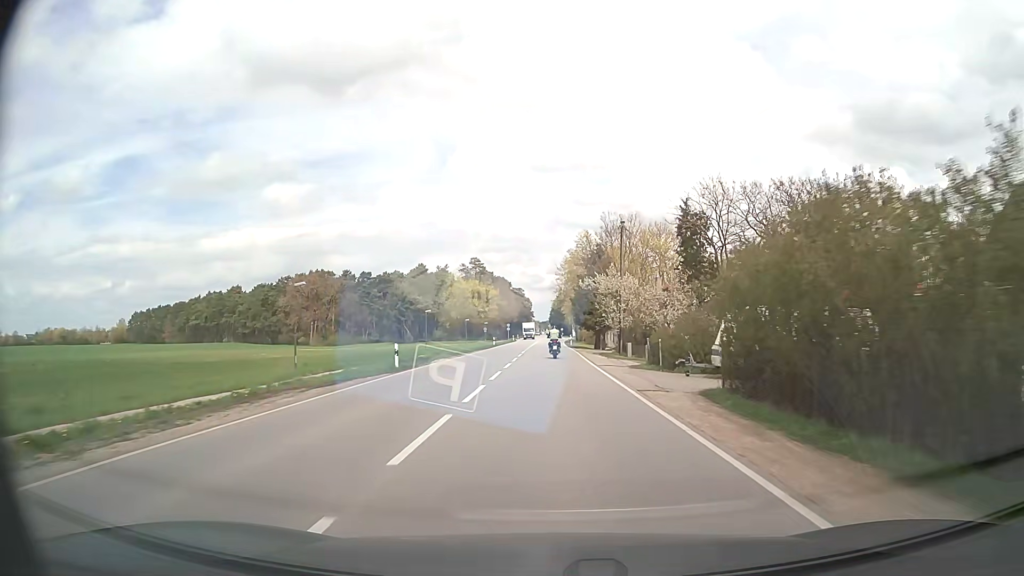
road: secondary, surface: asphalt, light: Day
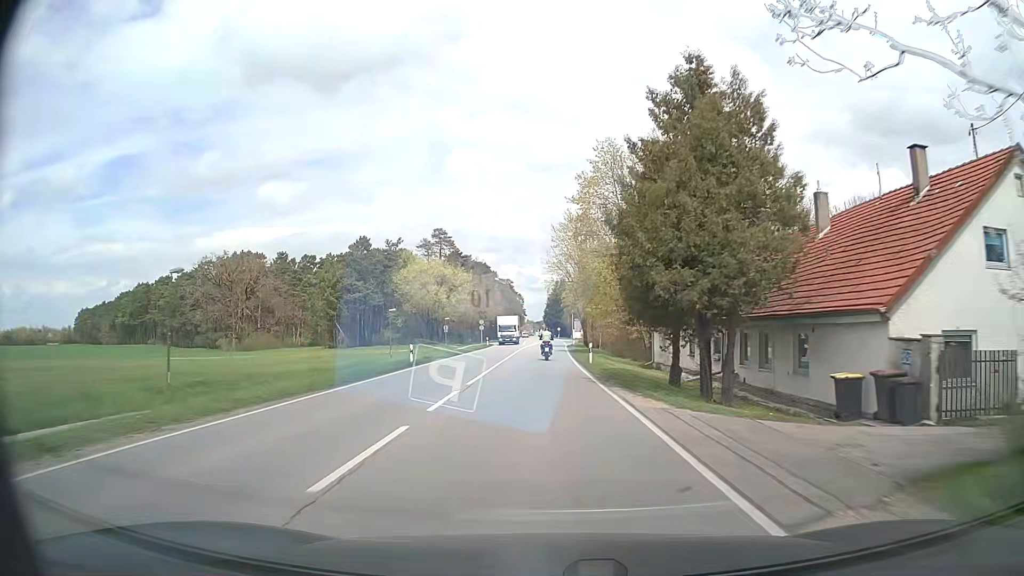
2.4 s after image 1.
(+0.2, +43.4) m; 0°
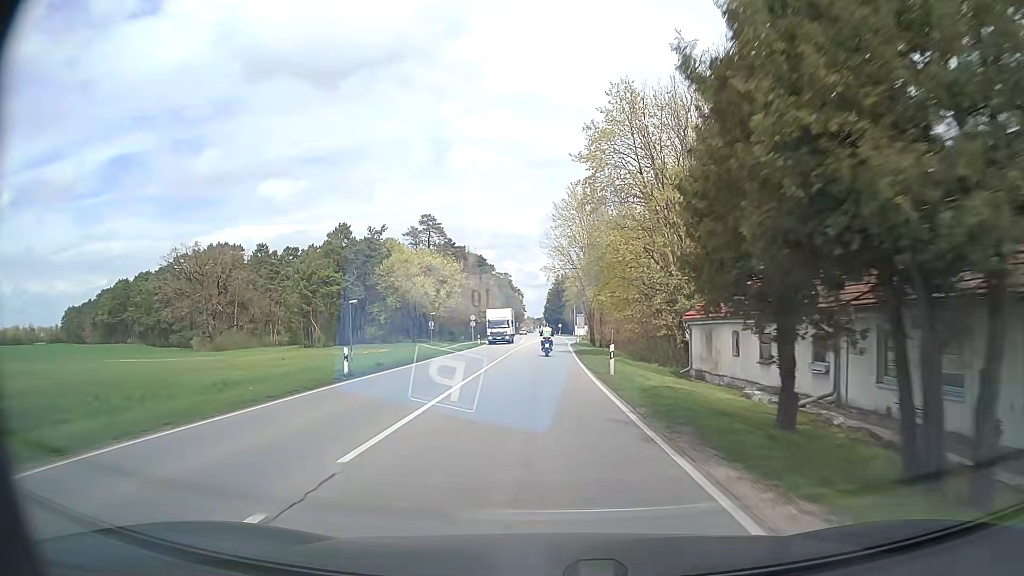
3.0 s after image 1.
(0.0, +10.8) m; 0°
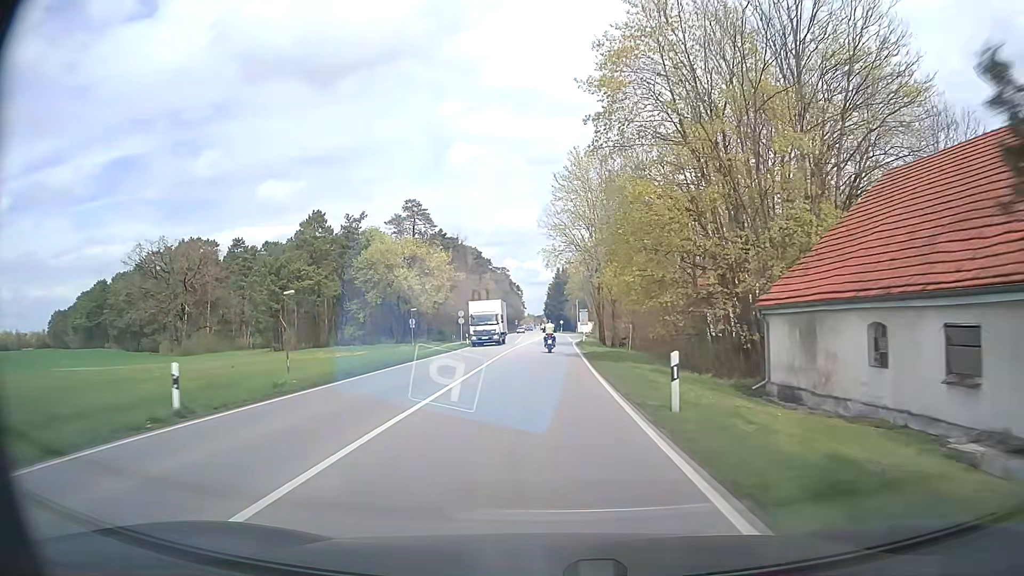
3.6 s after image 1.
(0.0, +10.9) m; 0°
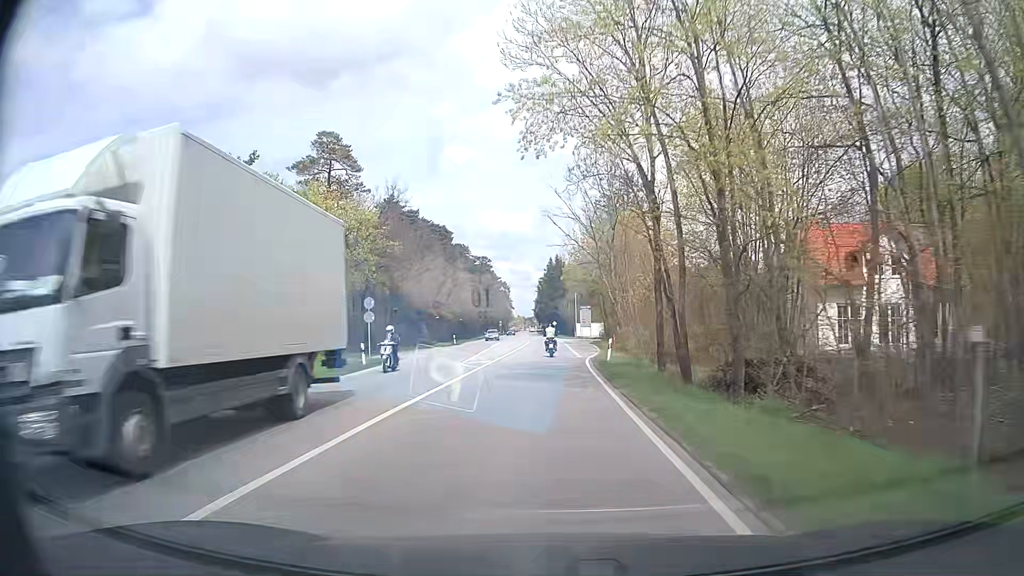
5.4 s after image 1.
(0.0, +32.7) m; +1°
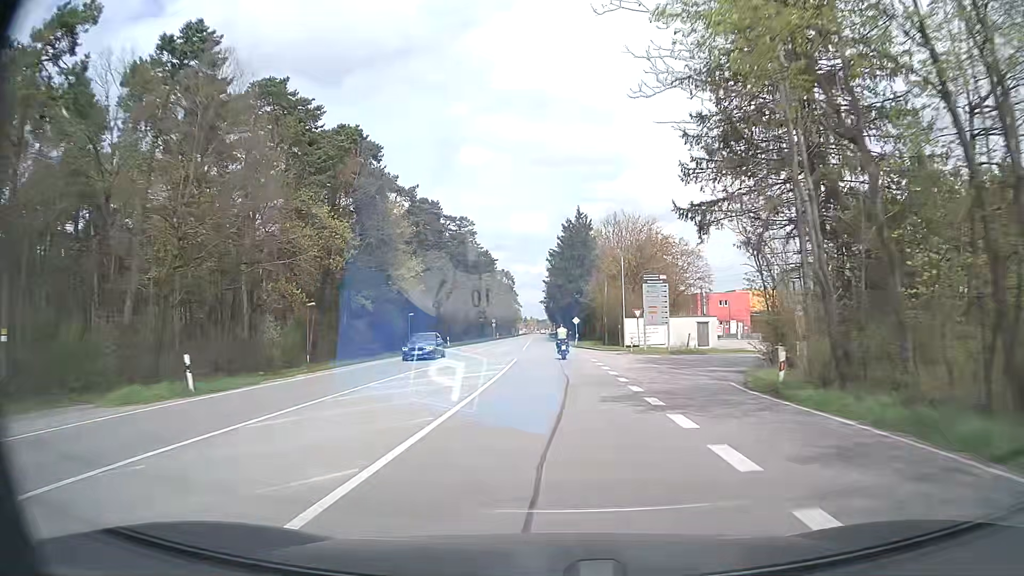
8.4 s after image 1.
(-0.4, +55.3) m; -2°
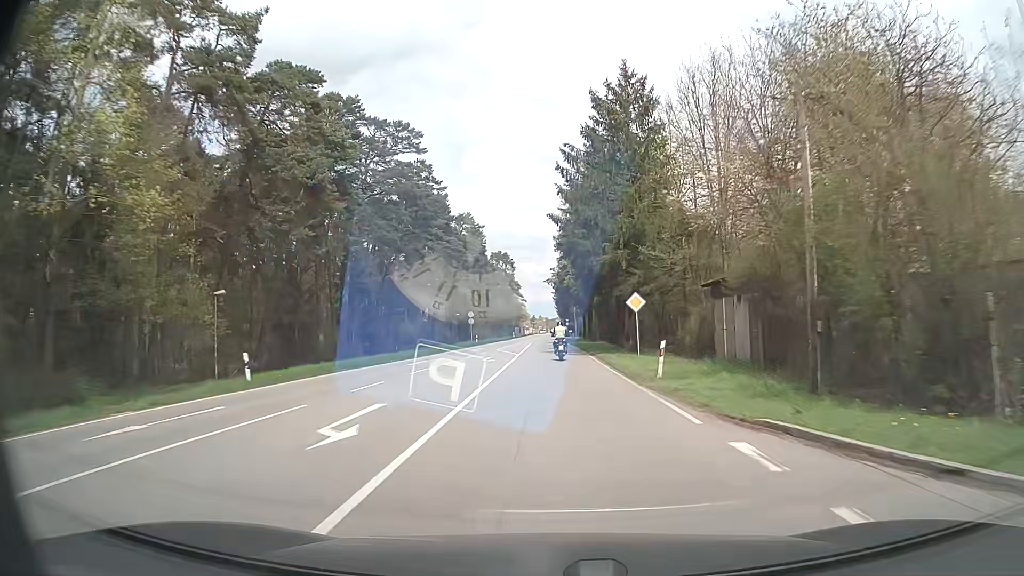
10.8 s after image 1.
(-0.1, +45.2) m; 0°
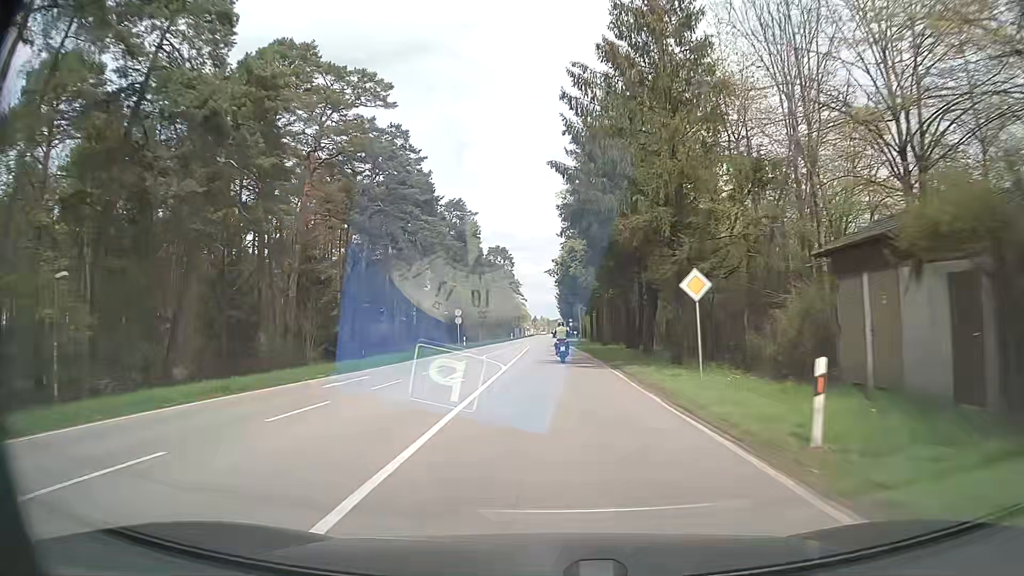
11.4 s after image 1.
(-0.1, +11.3) m; -1°
(0, +10) (0, +20) (0, +30) (0, +40) (0, +50) (0, +60) (0, +70) (+1, +80) (+1, +90) (+1, +100) m
